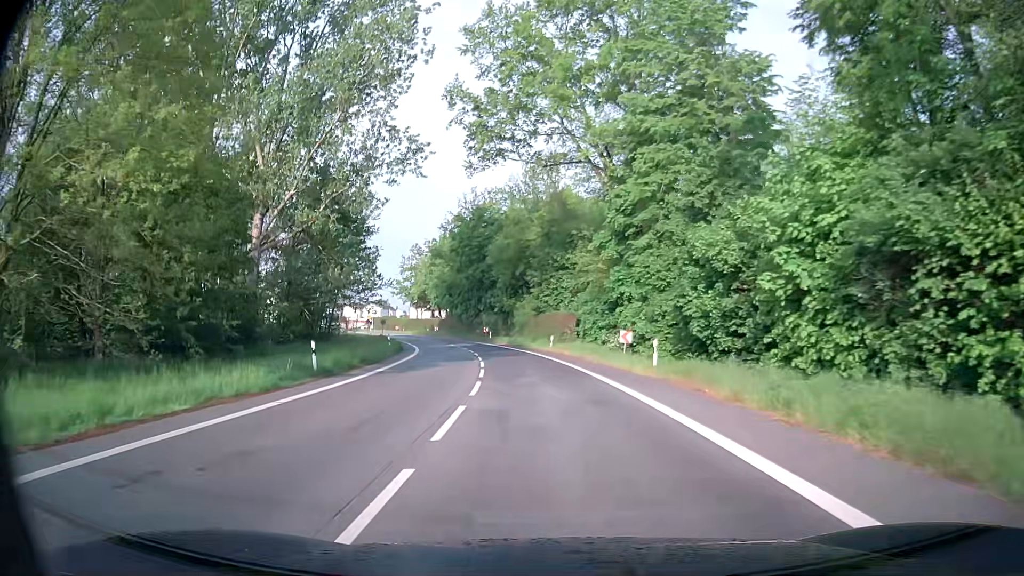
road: secondary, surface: asphalt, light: Day
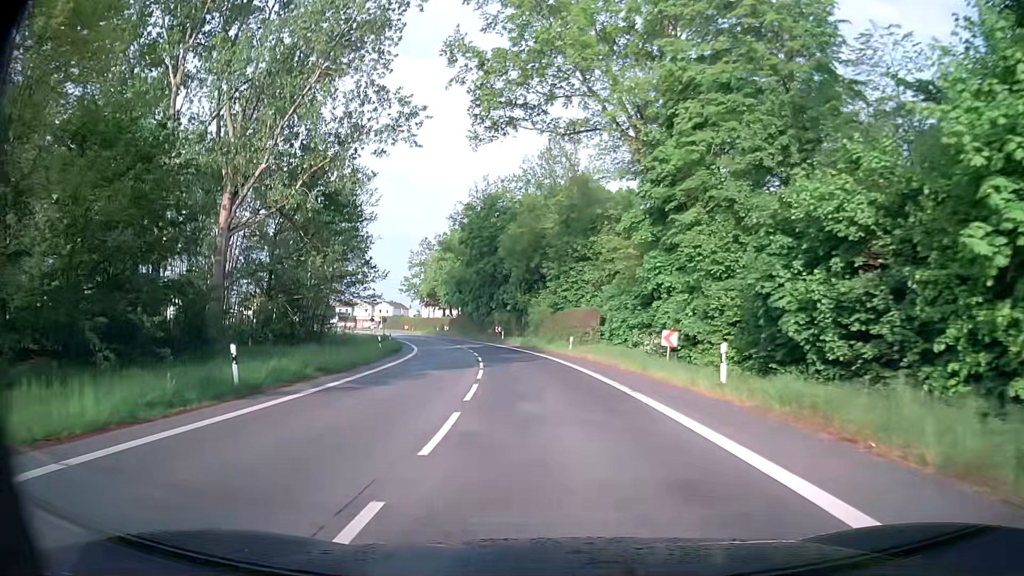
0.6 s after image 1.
(-0.1, +7.3) m; -2°
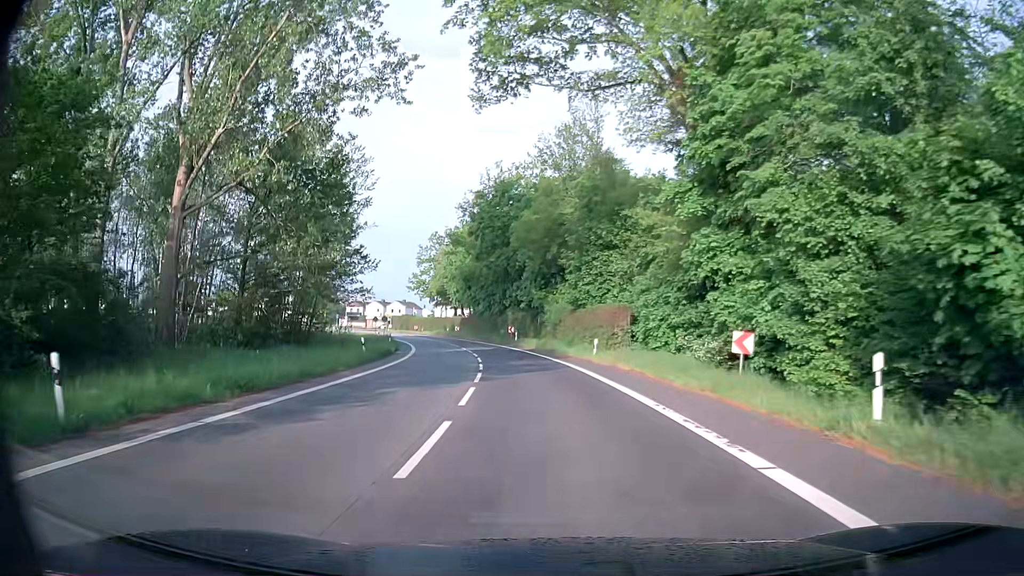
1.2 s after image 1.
(-0.1, +7.2) m; -2°
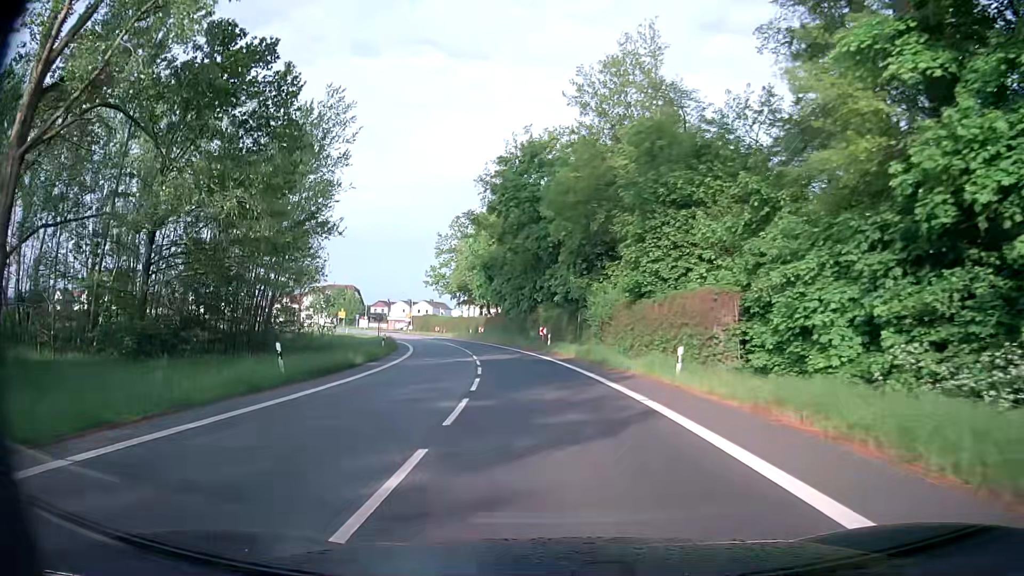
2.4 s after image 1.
(-0.3, +14.5) m; -3°
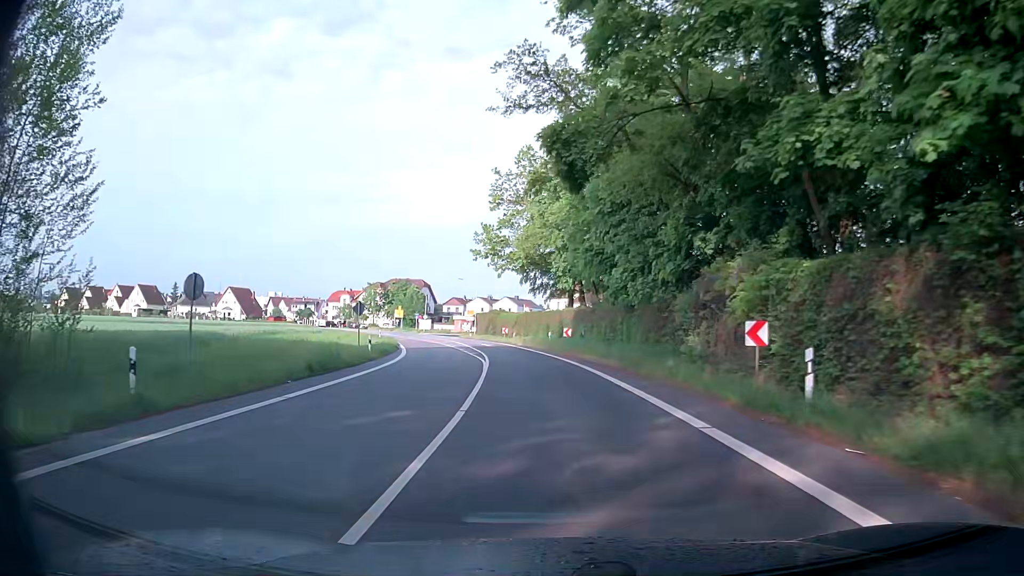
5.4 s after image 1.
(-2.9, +36.2) m; -8°
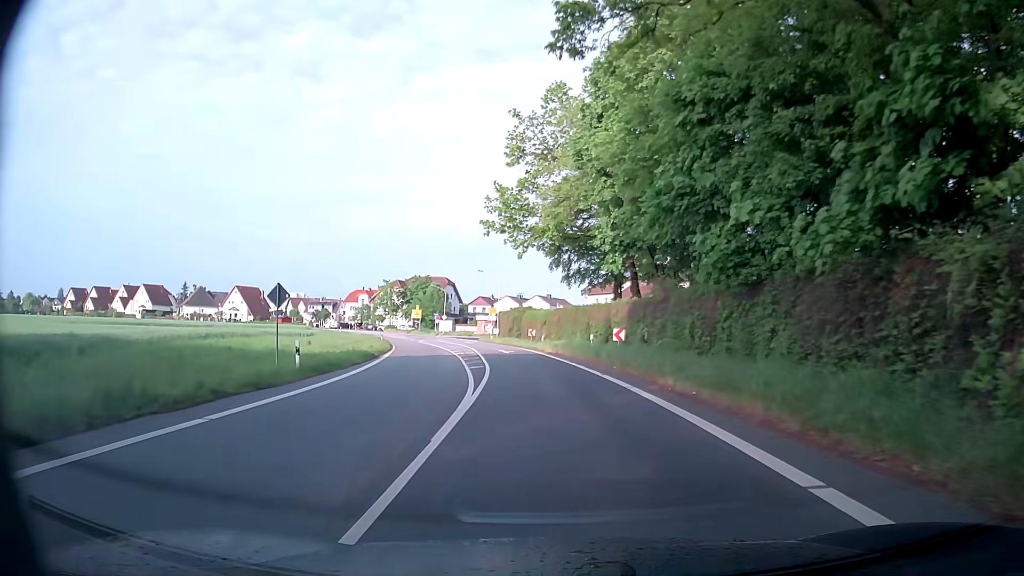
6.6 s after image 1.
(-0.7, +14.6) m; -4°
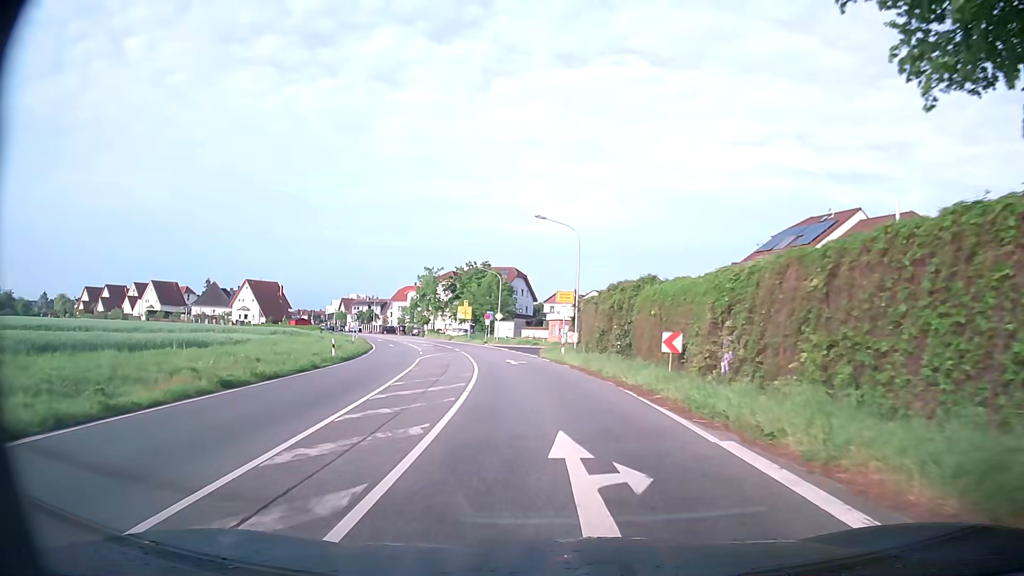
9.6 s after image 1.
(-2.2, +36.3) m; -8°
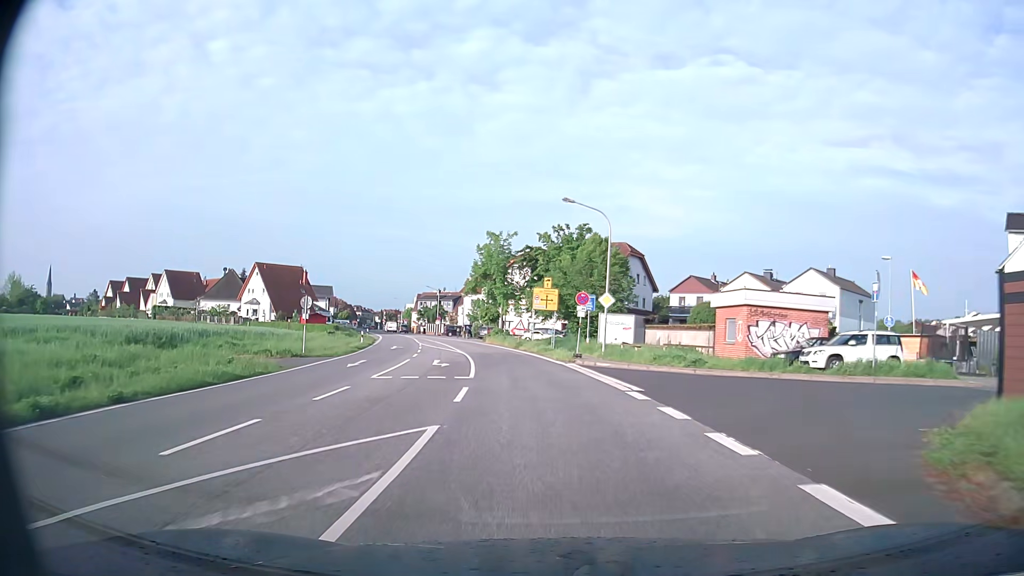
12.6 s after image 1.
(-2.4, +36.3) m; -8°
(0, +10) (-1, +20) (-2, +30) (-4, +40) (-6, +50) (-8, +59) (-11, +69) (-14, +78) (-17, +88) (-20, +97) m
